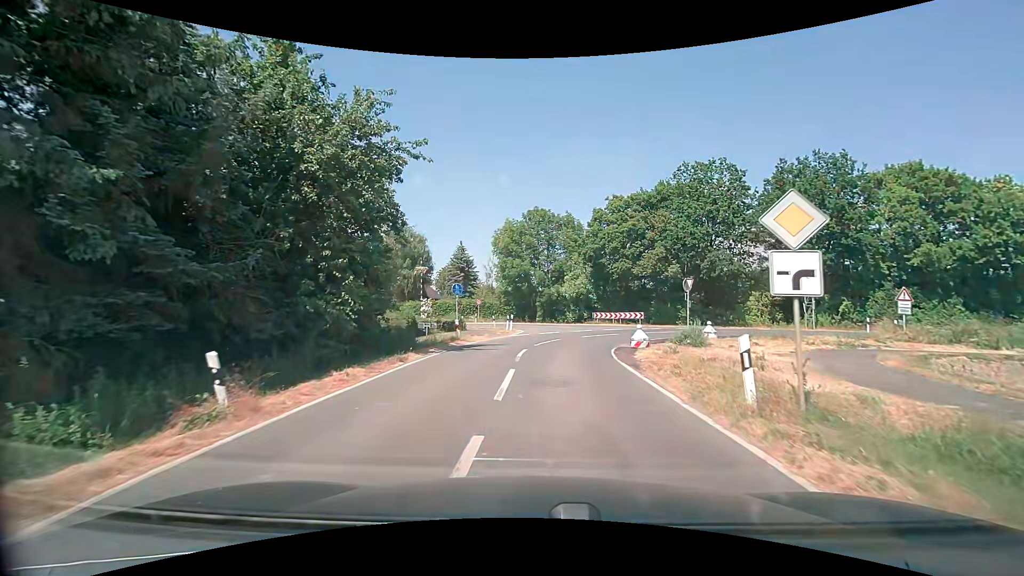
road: secondary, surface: asphalt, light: Day
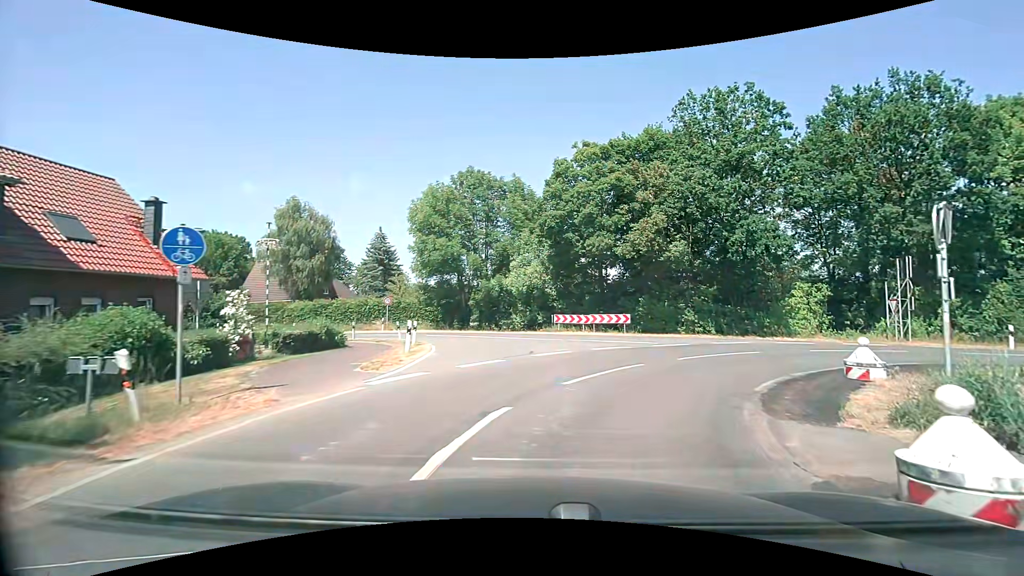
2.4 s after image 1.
(+0.5, +16.3) m; +7°
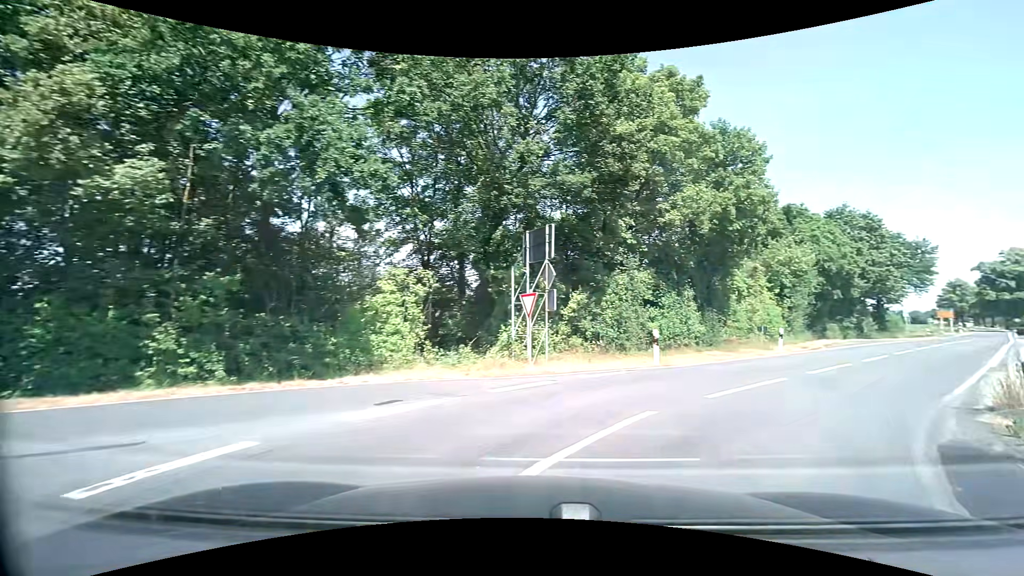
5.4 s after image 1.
(+5.2, +15.2) m; +44°
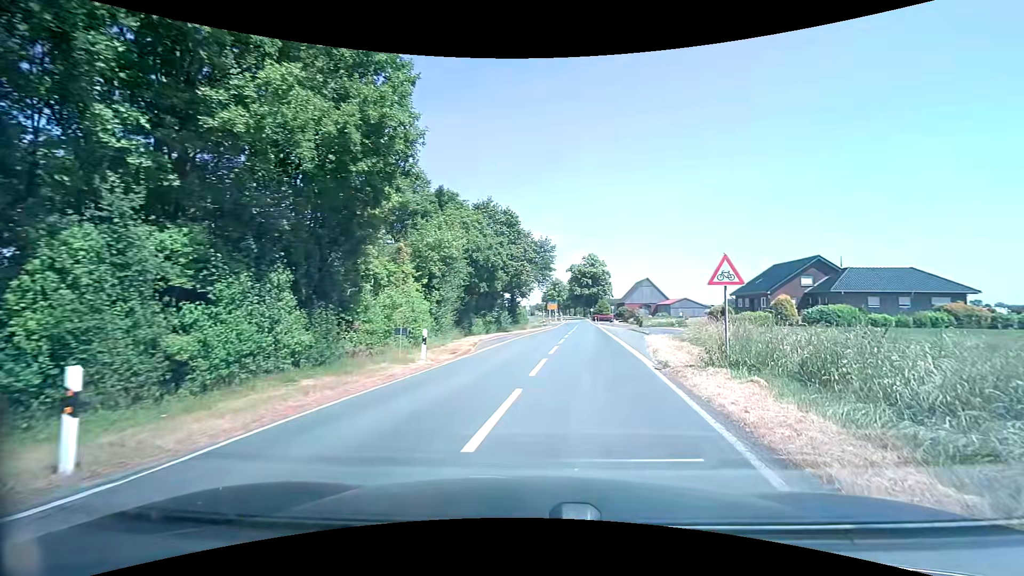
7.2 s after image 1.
(+3.4, +9.1) m; +39°
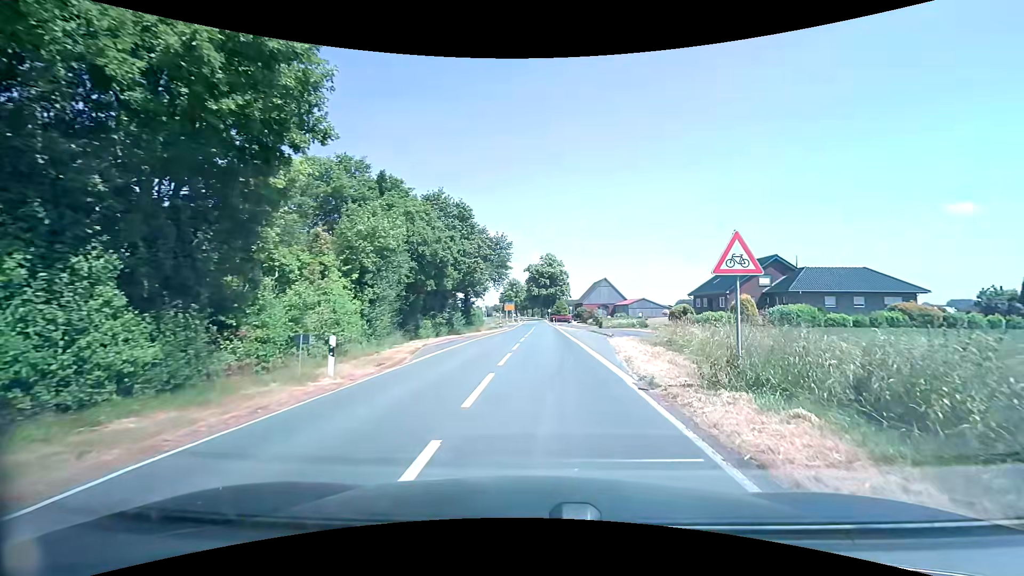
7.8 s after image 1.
(+0.1, +3.7) m; +4°
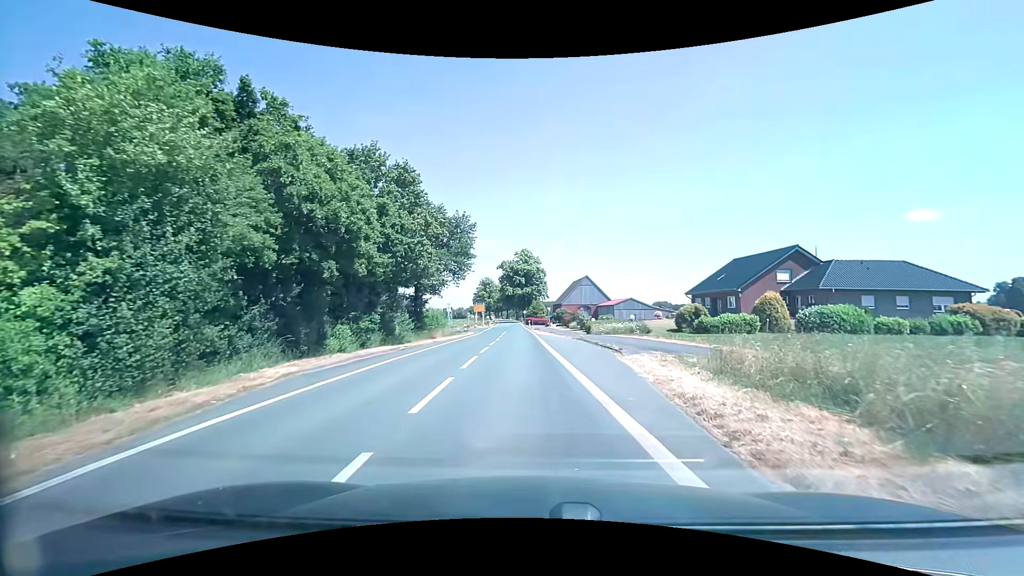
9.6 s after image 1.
(+0.5, +12.6) m; +3°
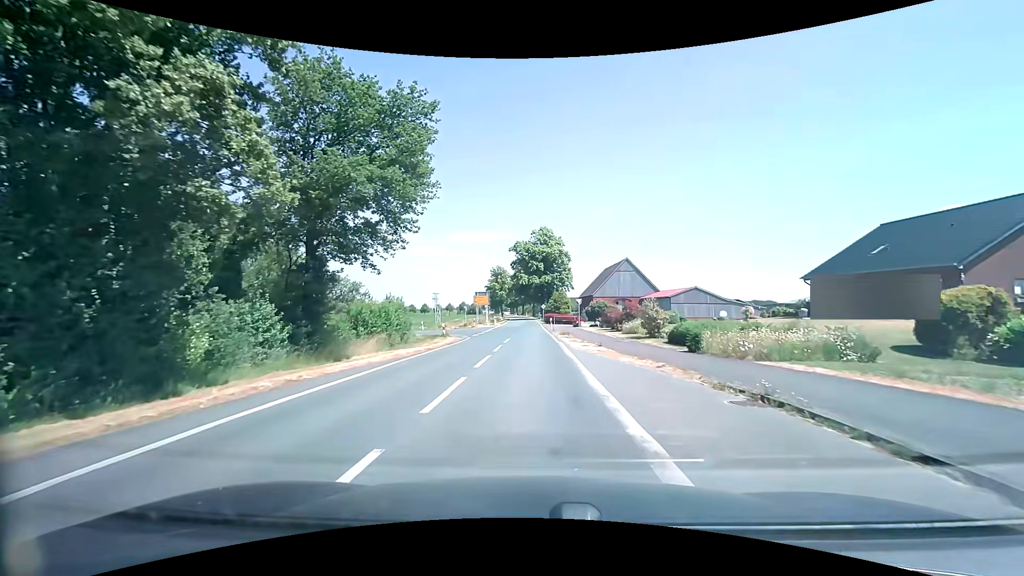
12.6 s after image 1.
(-0.4, +24.5) m; -2°
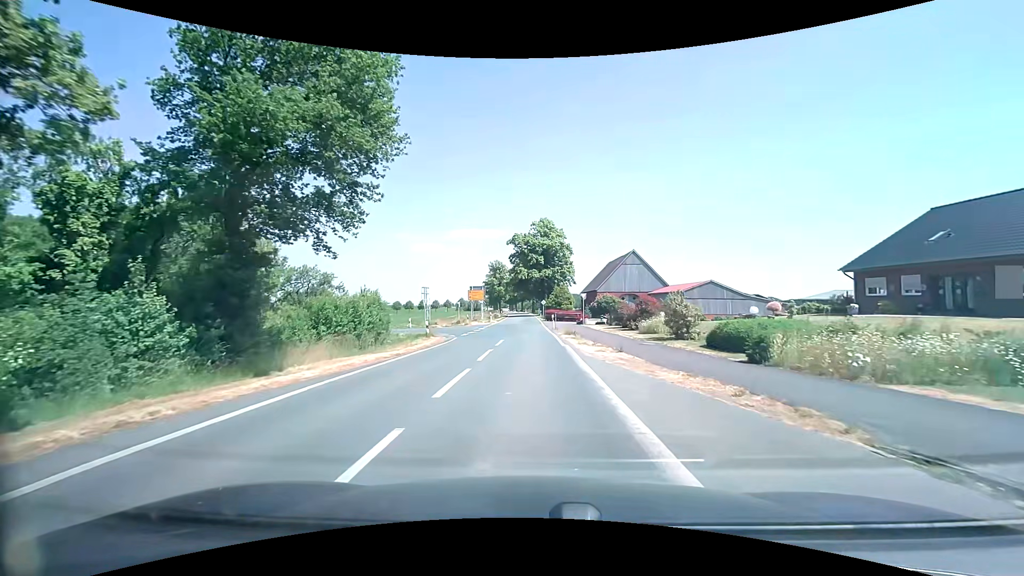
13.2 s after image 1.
(0.0, +5.4) m; +1°
(0, +10) (0, +20) (0, +30) (-1, +40) (-8, +47) (-17, +50) (-27, +54) (-36, +58) (-45, +63) (-54, +67) m
